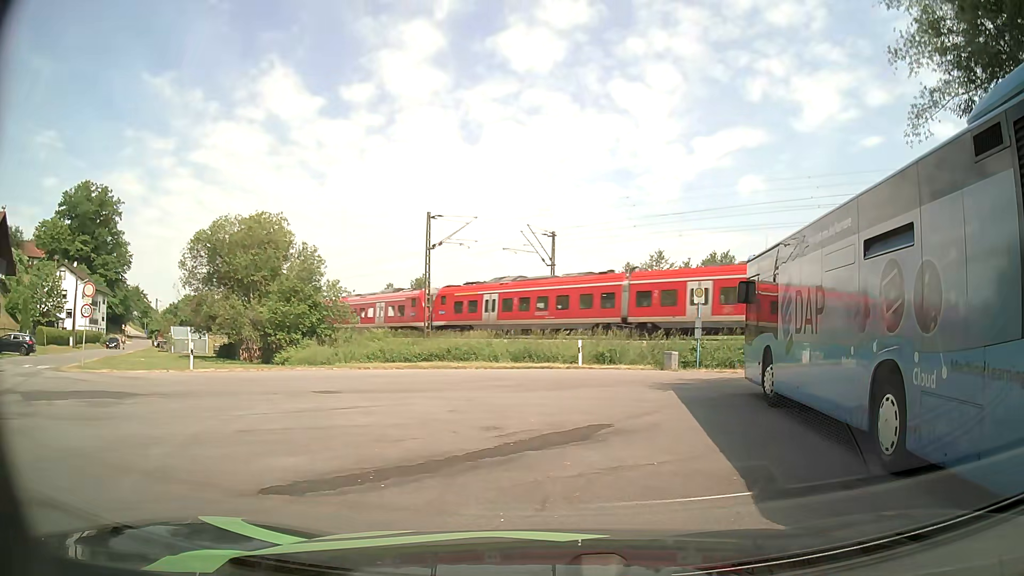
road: residential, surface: asphalt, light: Day
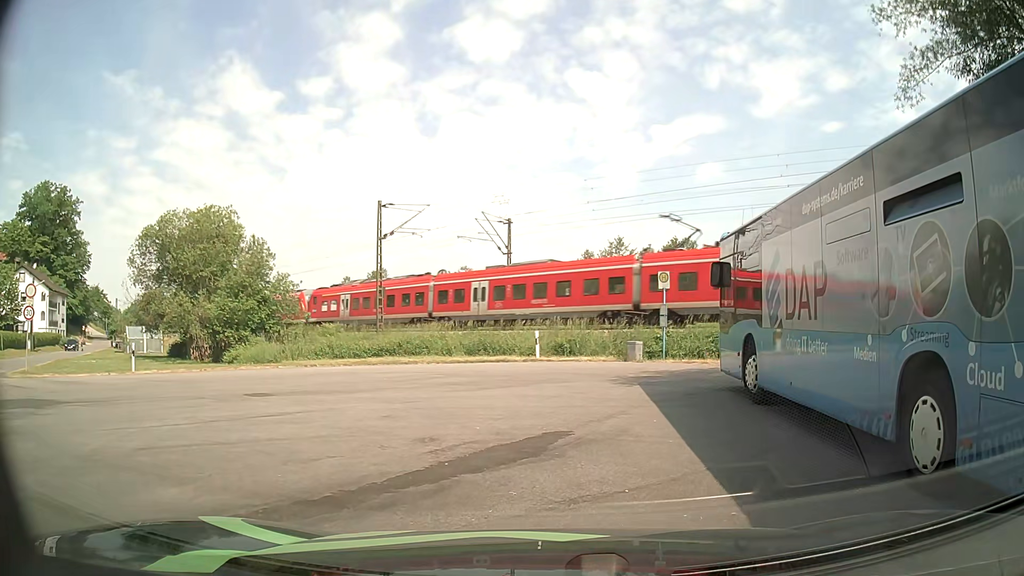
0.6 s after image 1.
(0.0, +1.6) m; +3°
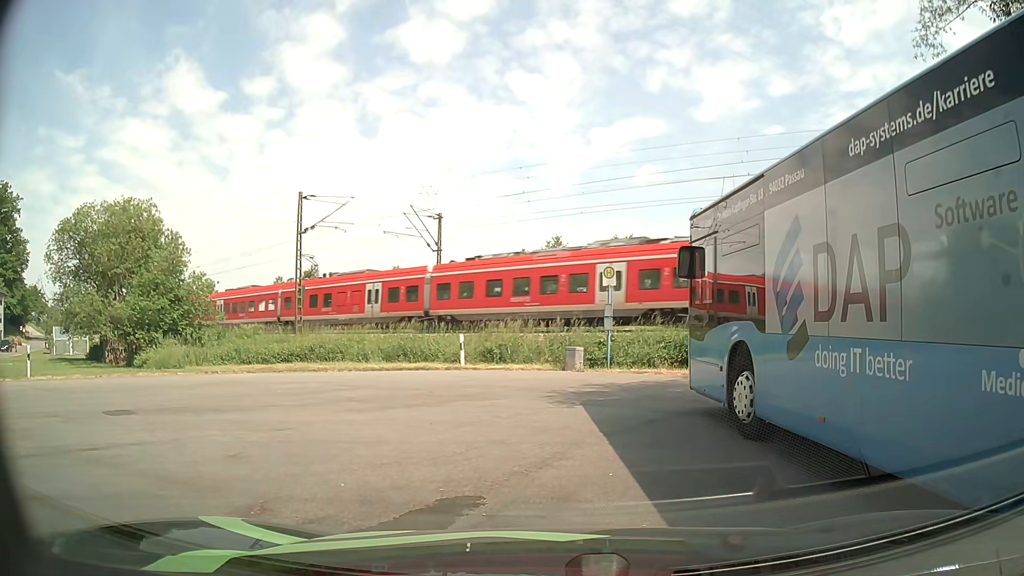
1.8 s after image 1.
(0.0, +3.1) m; +3°
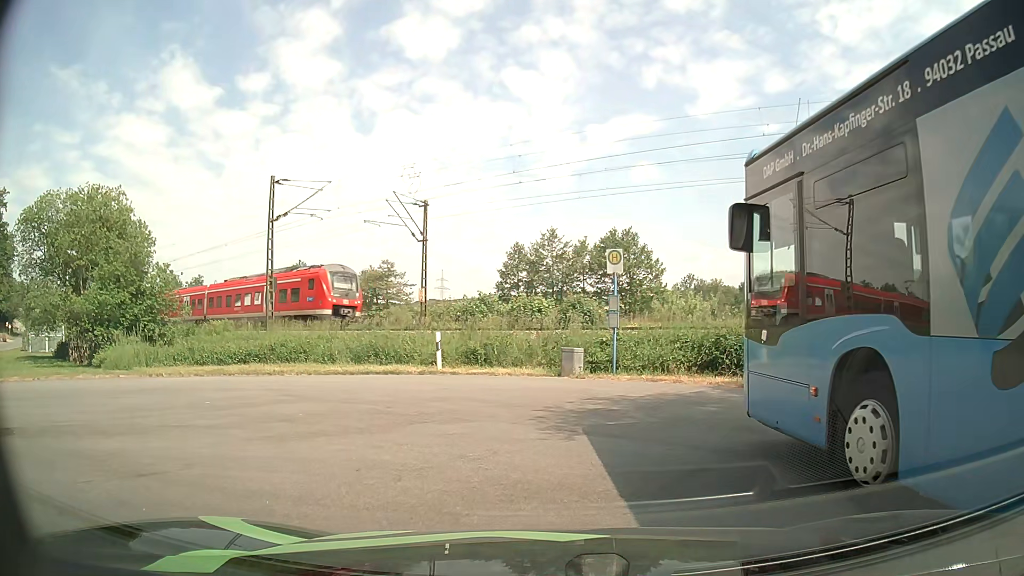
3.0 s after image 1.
(0.0, +3.3) m; -1°
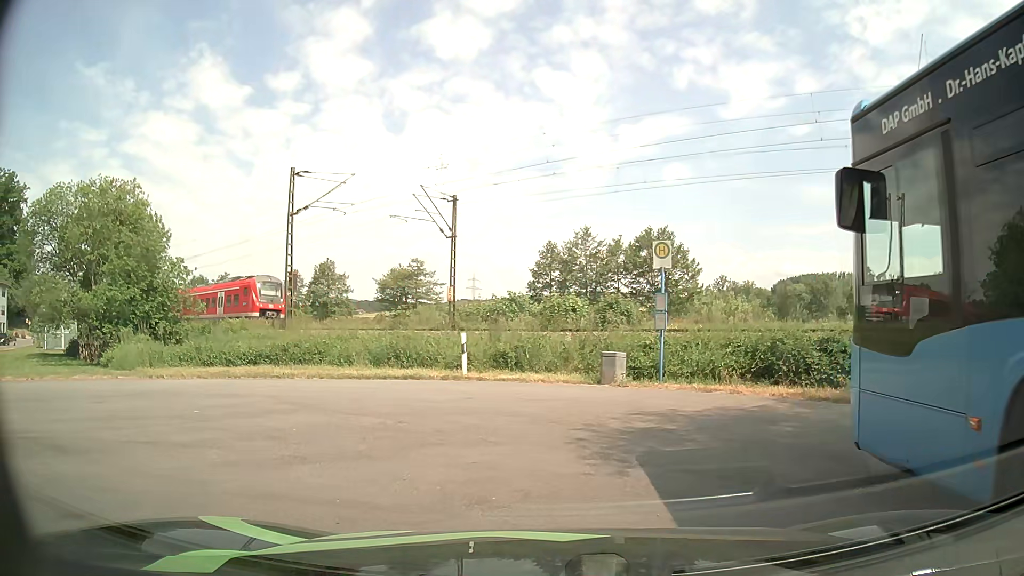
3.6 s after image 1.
(0.0, +1.7) m; -1°
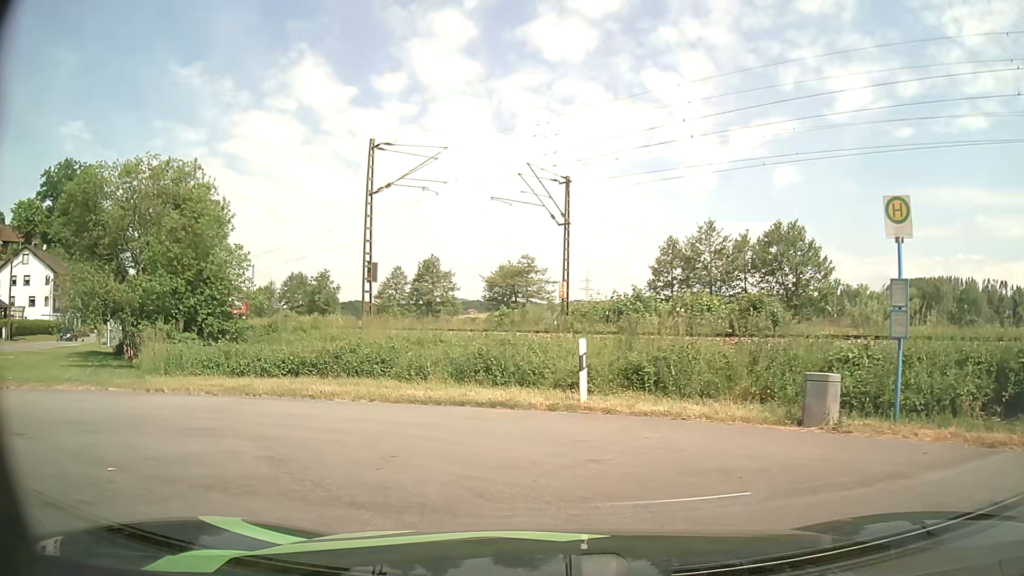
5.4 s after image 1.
(-0.4, +5.4) m; -8°
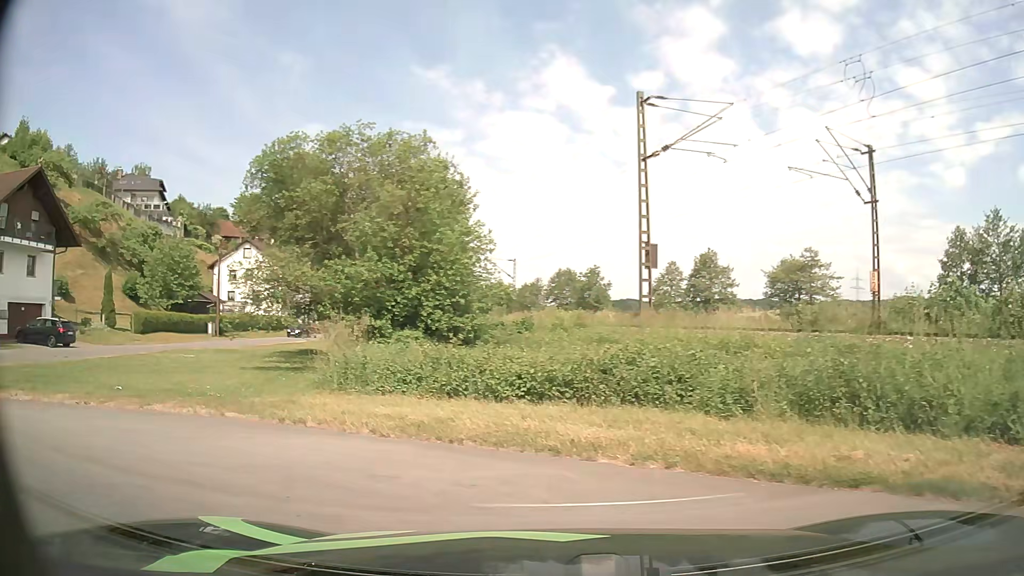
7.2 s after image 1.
(-1.1, +5.6) m; -24°
